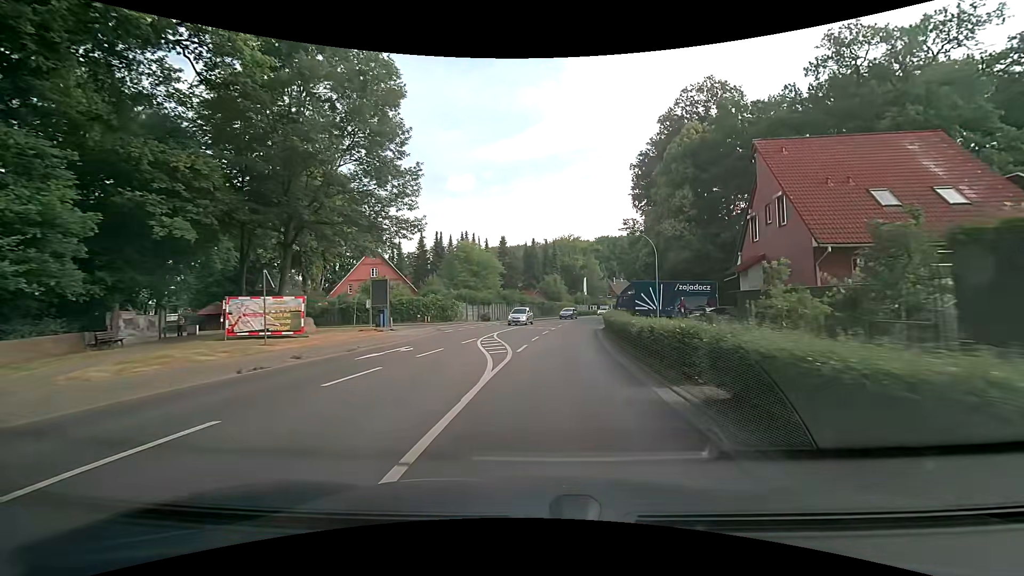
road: secondary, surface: asphalt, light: Day
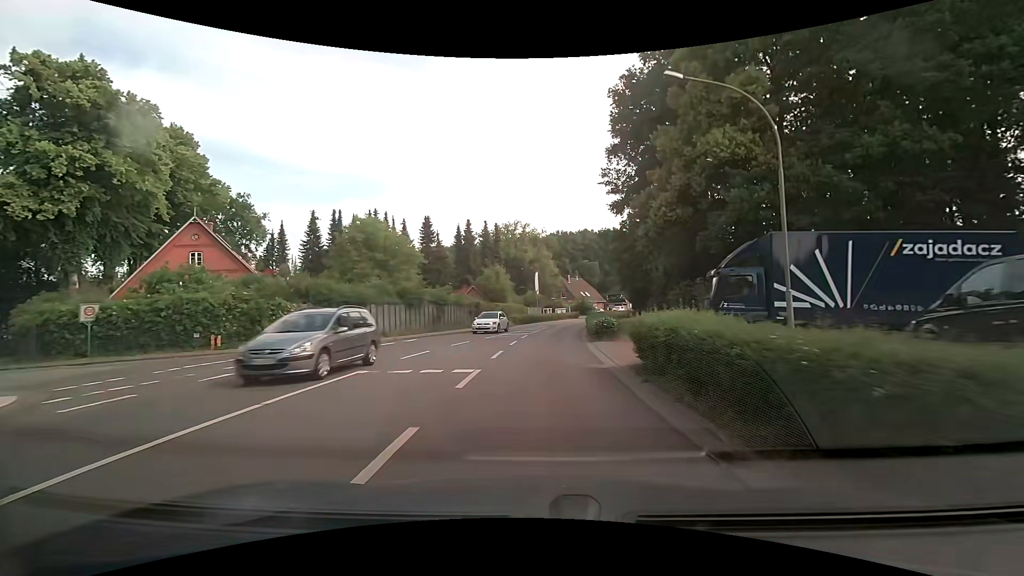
(+1.5, +25.8) m; +6°
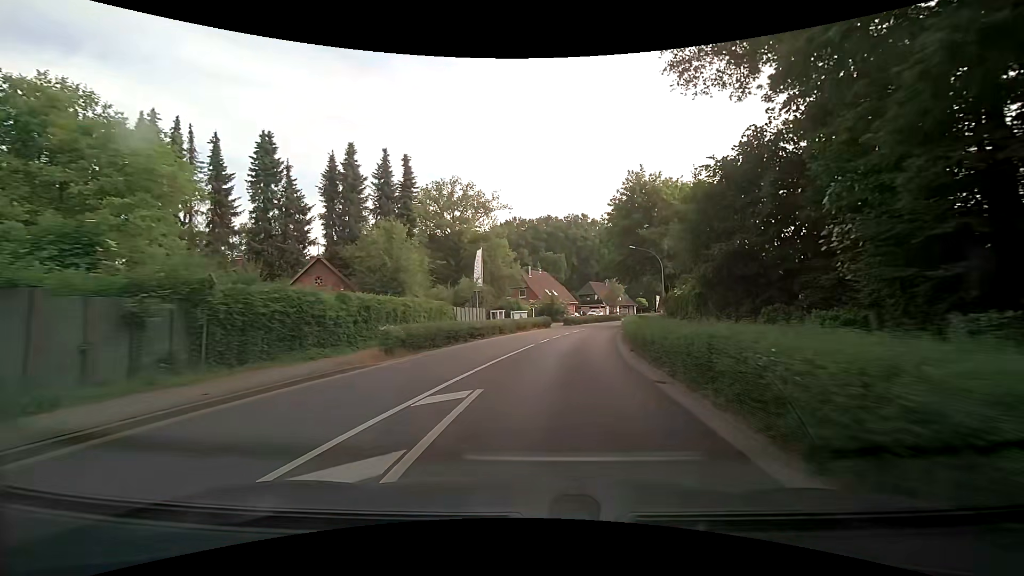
(+1.1, +35.2) m; +5°
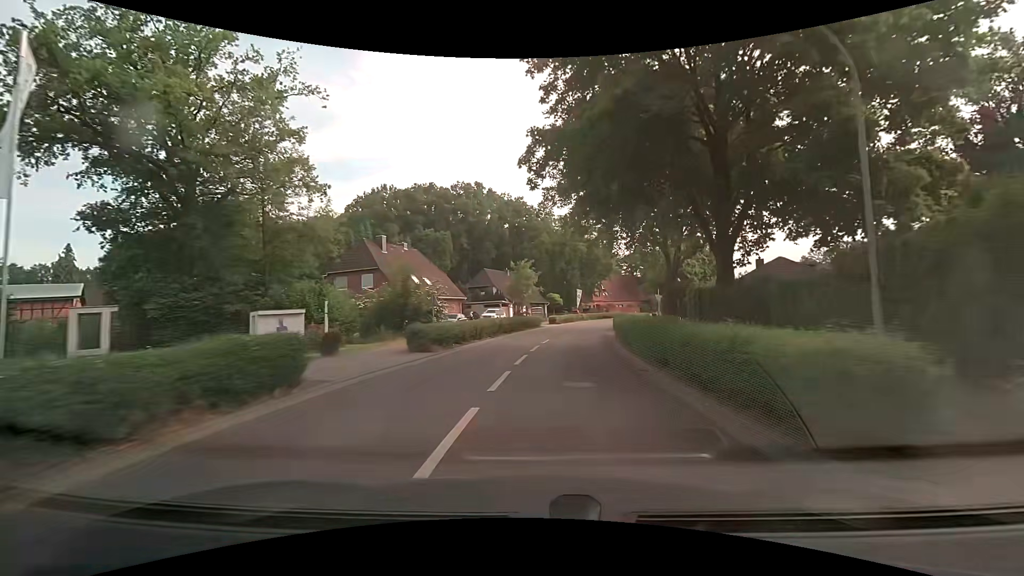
(+3.1, +37.4) m; +12°
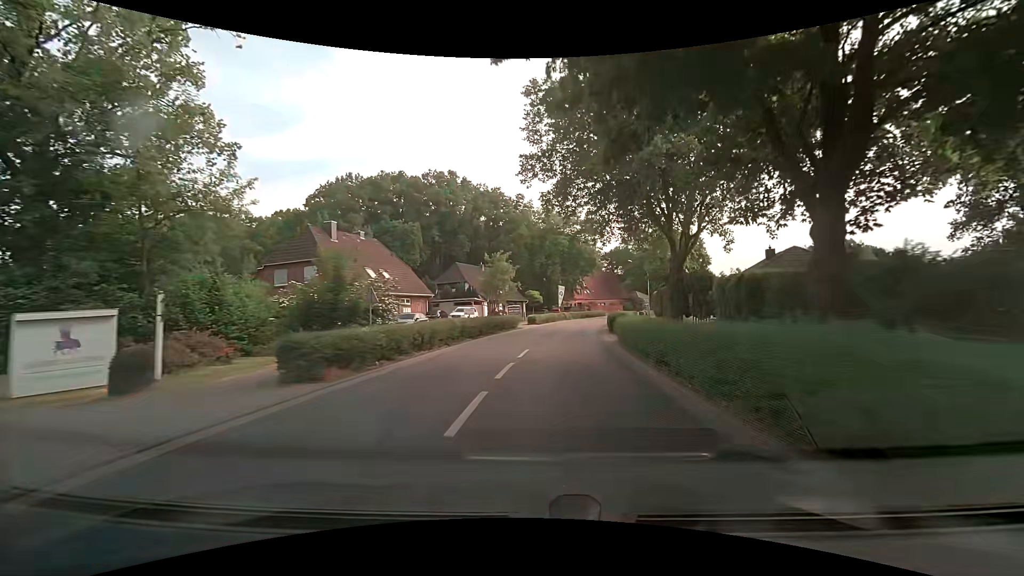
(+0.1, +7.6) m; +2°
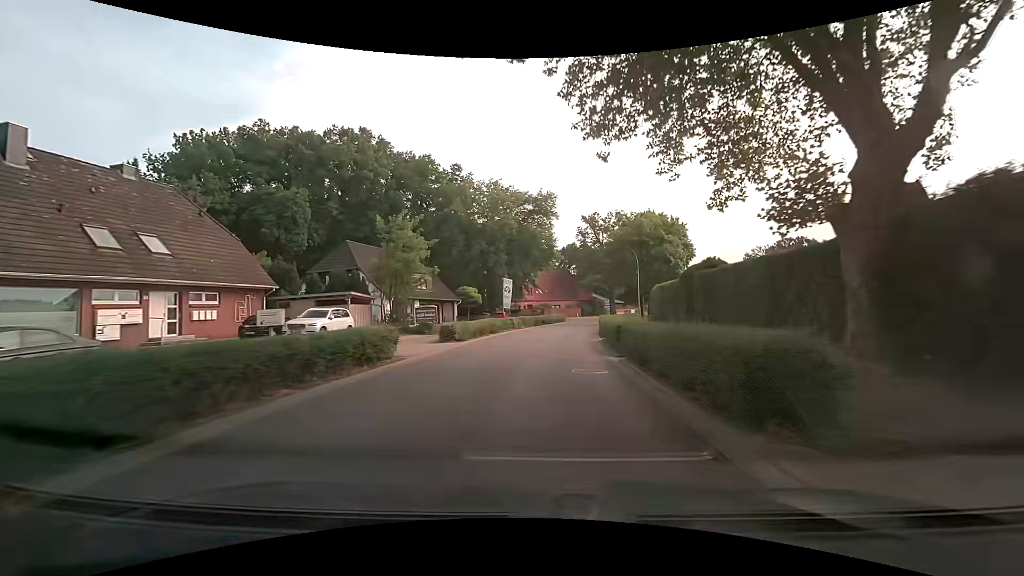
(+1.5, +23.2) m; +7°
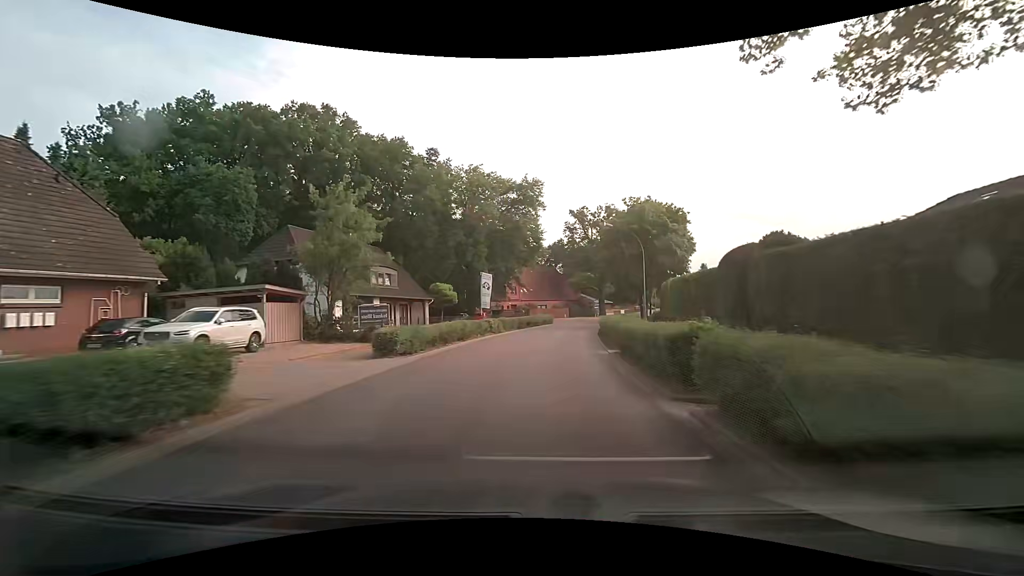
(+0.1, +7.8) m; +1°
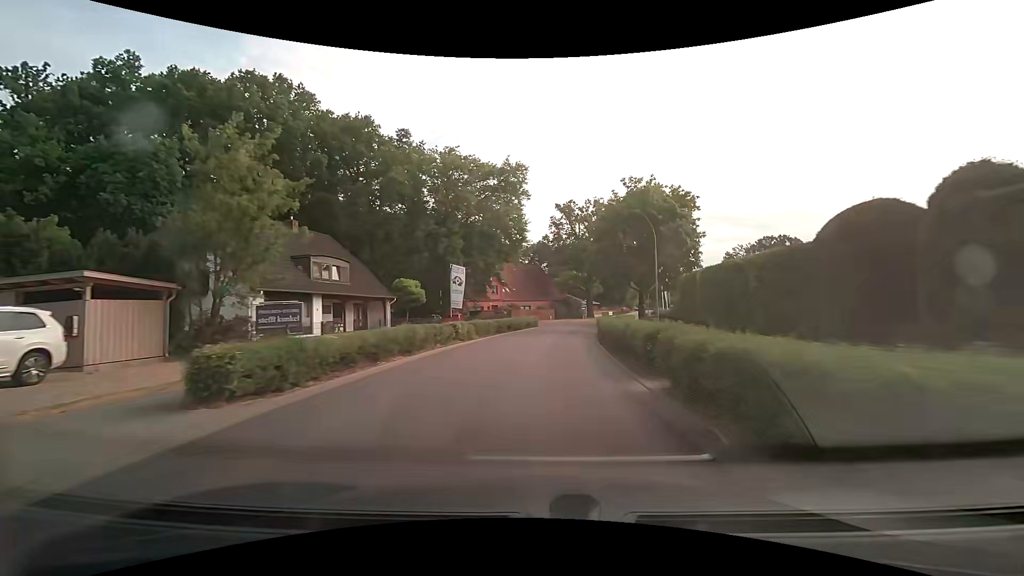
(+0.2, +7.9) m; +2°
(0, +10) (+1, +20) (+2, +30) (+3, +40) (+4, +50) (+6, +60) (+9, +69) (+11, +79) (+14, +89) (+17, +98) m
